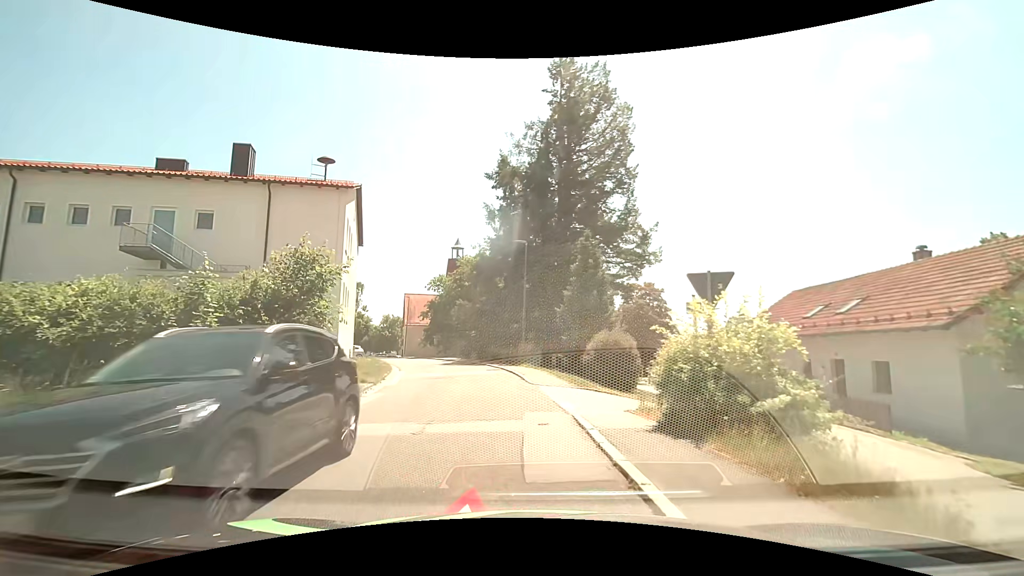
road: residential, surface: asphalt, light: Day
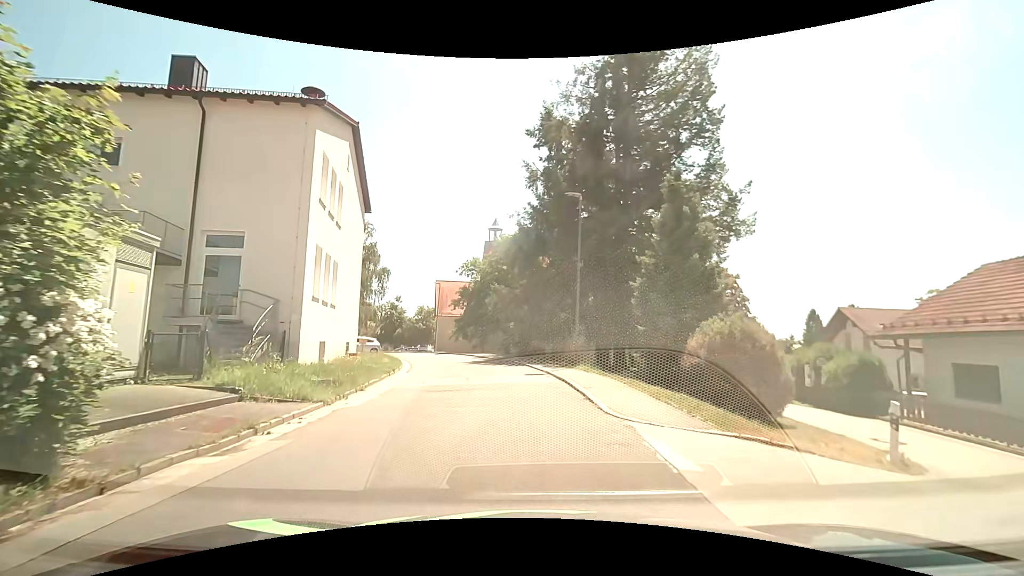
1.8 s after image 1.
(-0.5, +9.1) m; -5°
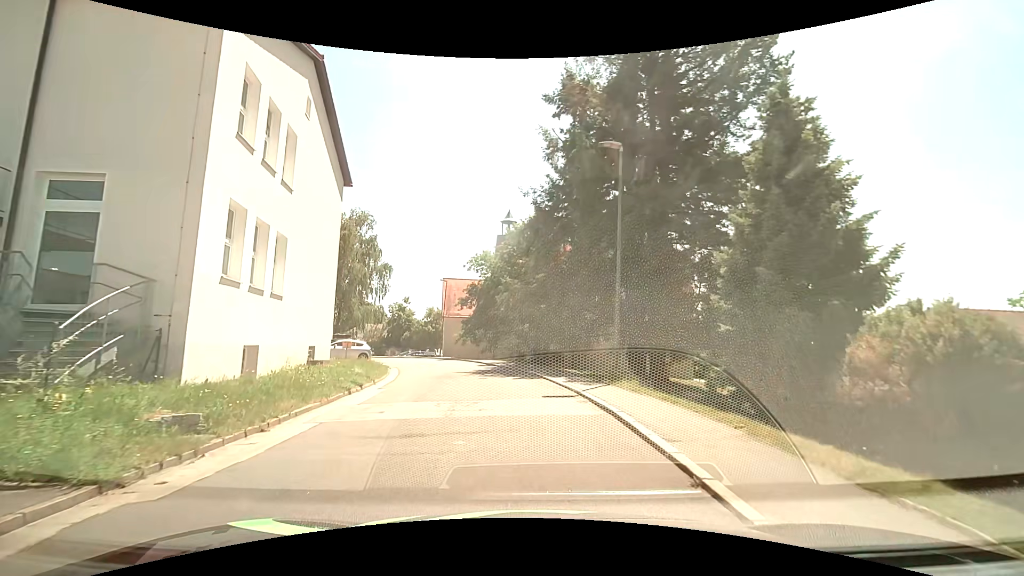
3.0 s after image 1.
(-0.2, +6.5) m; -2°
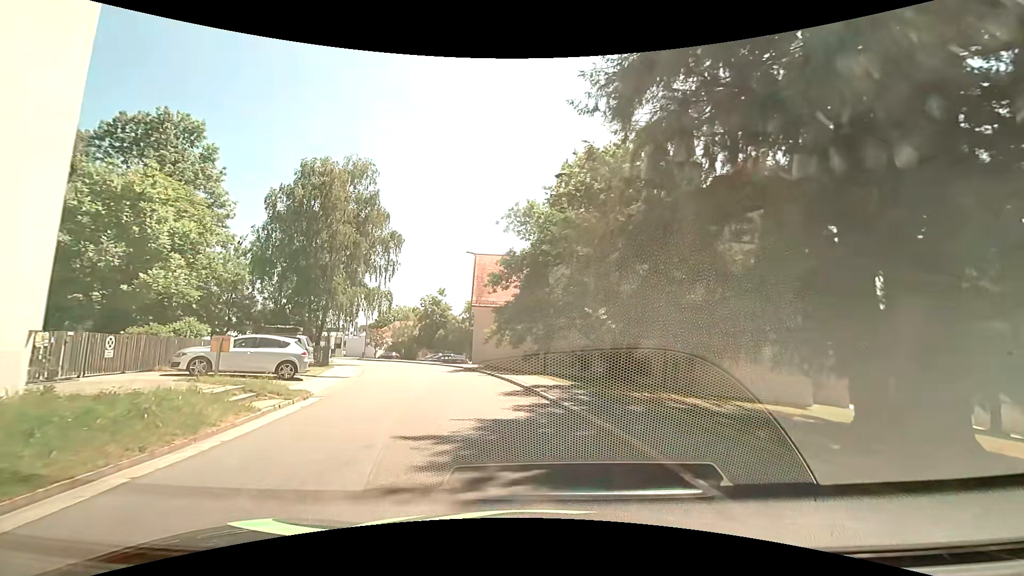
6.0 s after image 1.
(-0.7, +17.2) m; -5°
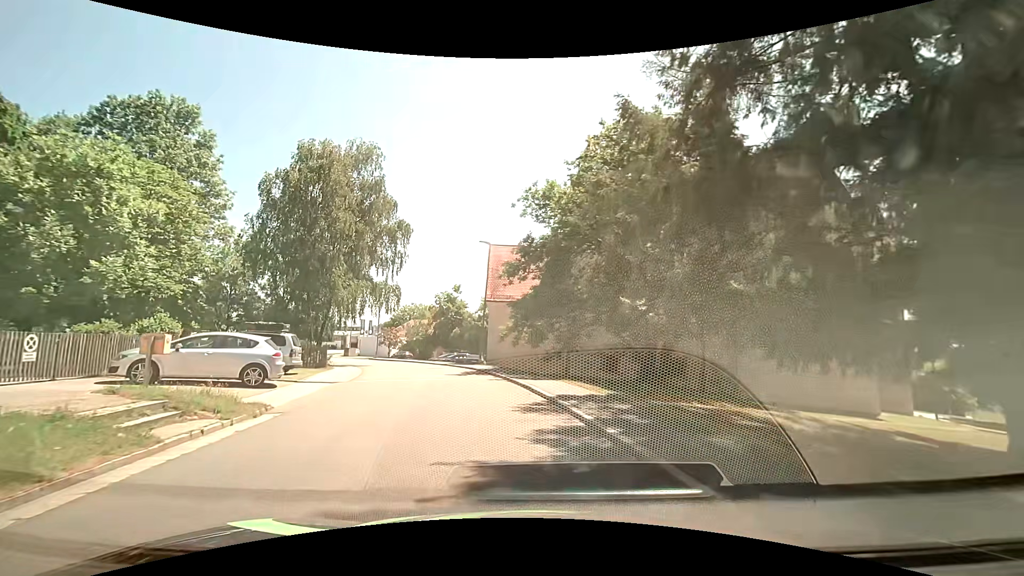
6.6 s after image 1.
(-0.1, +3.5) m; -3°
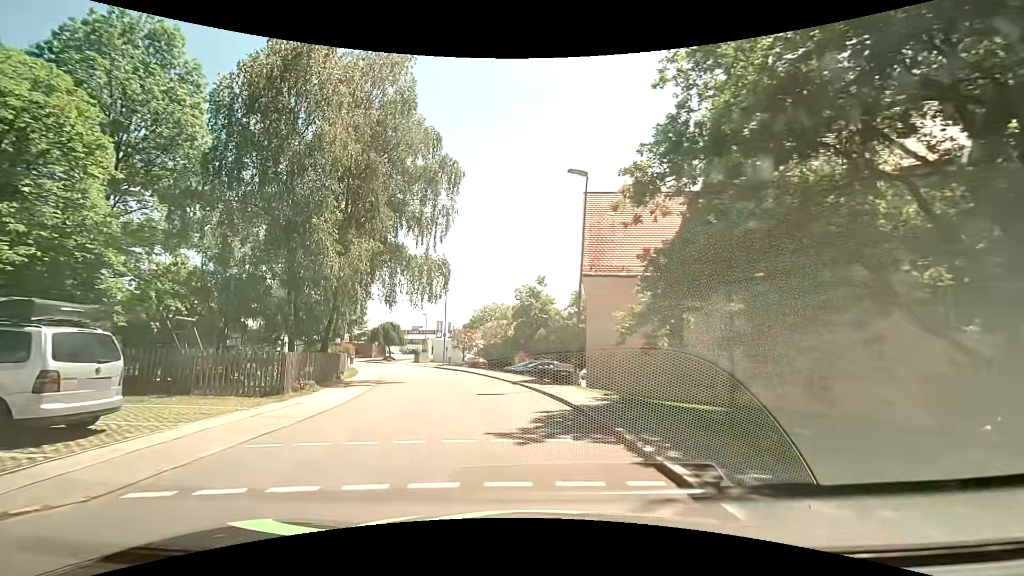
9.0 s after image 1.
(-1.2, +14.0) m; -9°
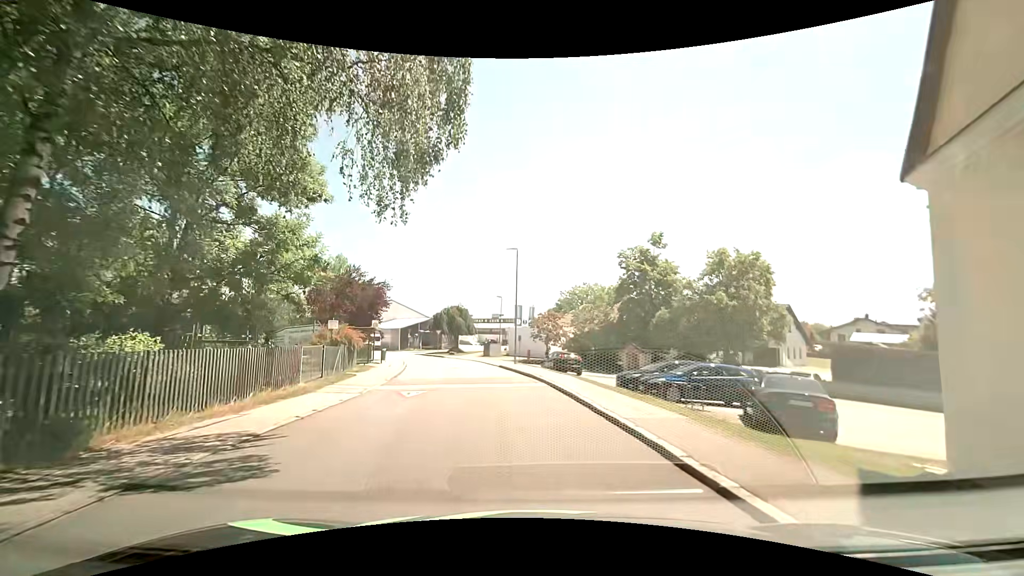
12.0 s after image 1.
(-1.9, +18.0) m; -11°
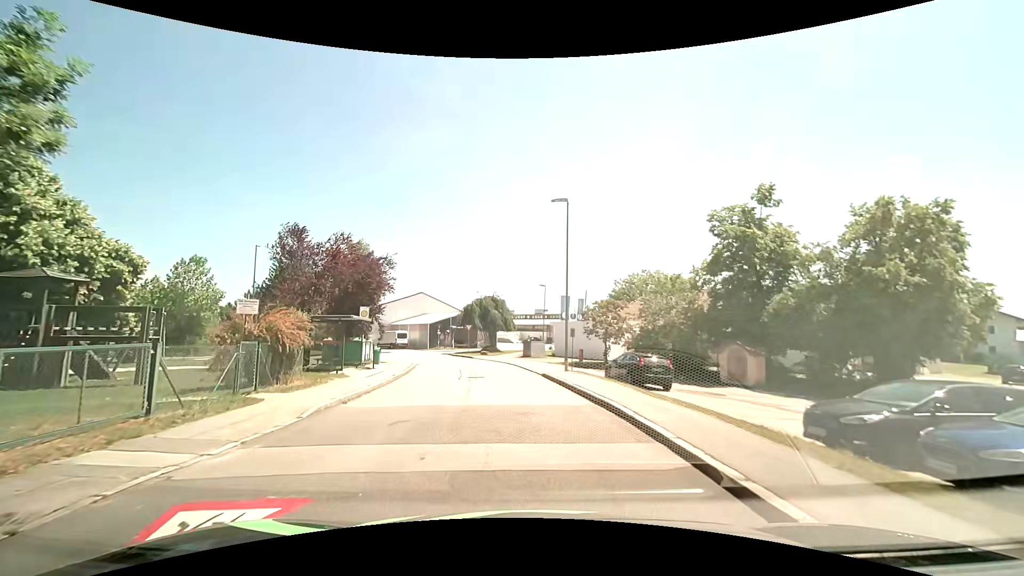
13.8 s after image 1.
(-0.5, +11.3) m; -5°
(0, +10) (-1, +20) (-2, +30) (-5, +40) (-9, +49) (-10, +58) (-4, +66) (+3, +73) (+10, +80) (+17, +87) m
